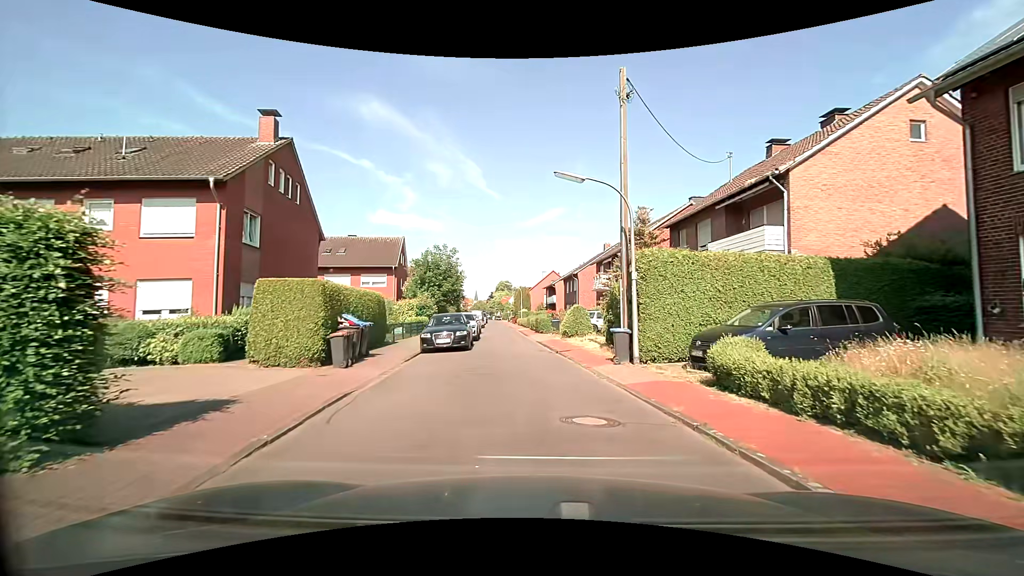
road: residential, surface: asphalt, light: Day
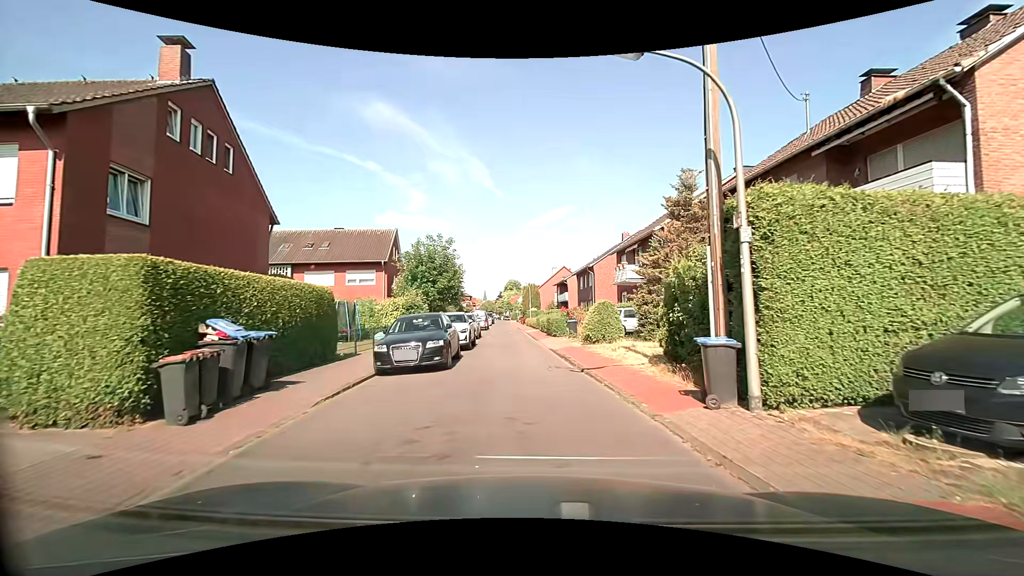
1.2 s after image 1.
(+0.1, +6.5) m; 0°
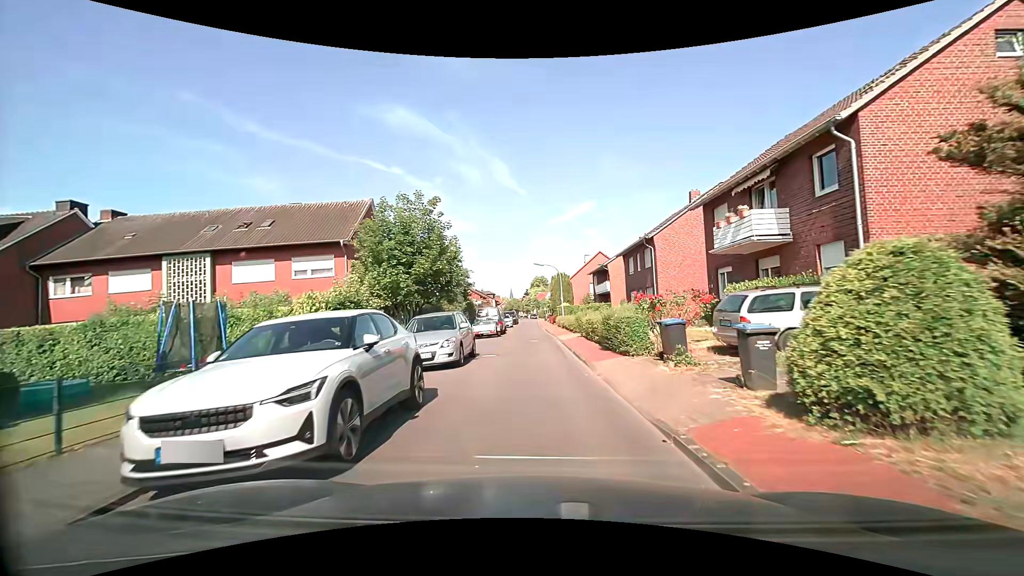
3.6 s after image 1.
(-0.3, +14.7) m; -3°
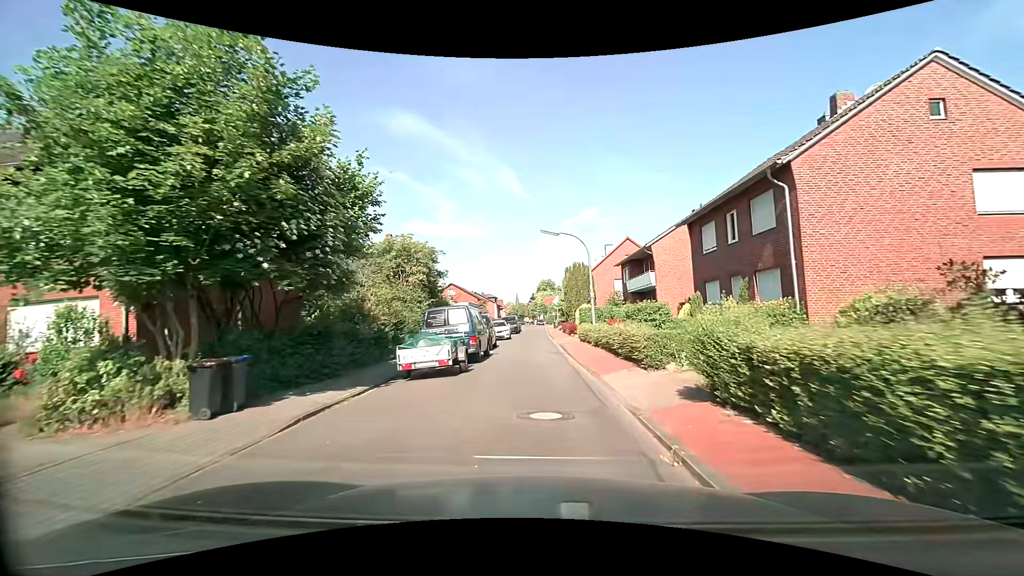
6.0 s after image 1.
(-0.1, +16.9) m; -1°
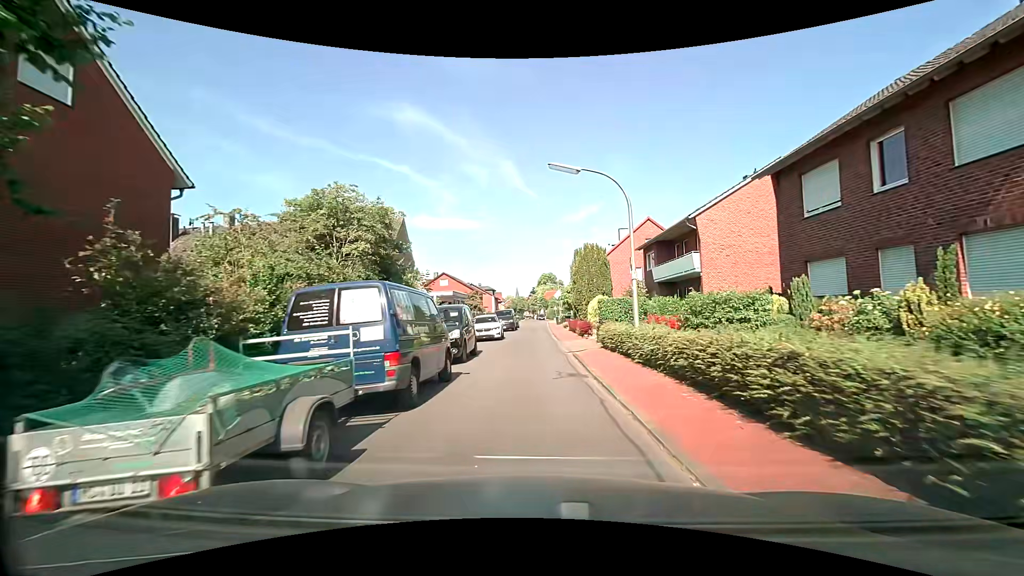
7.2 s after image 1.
(0.0, +9.0) m; 0°
